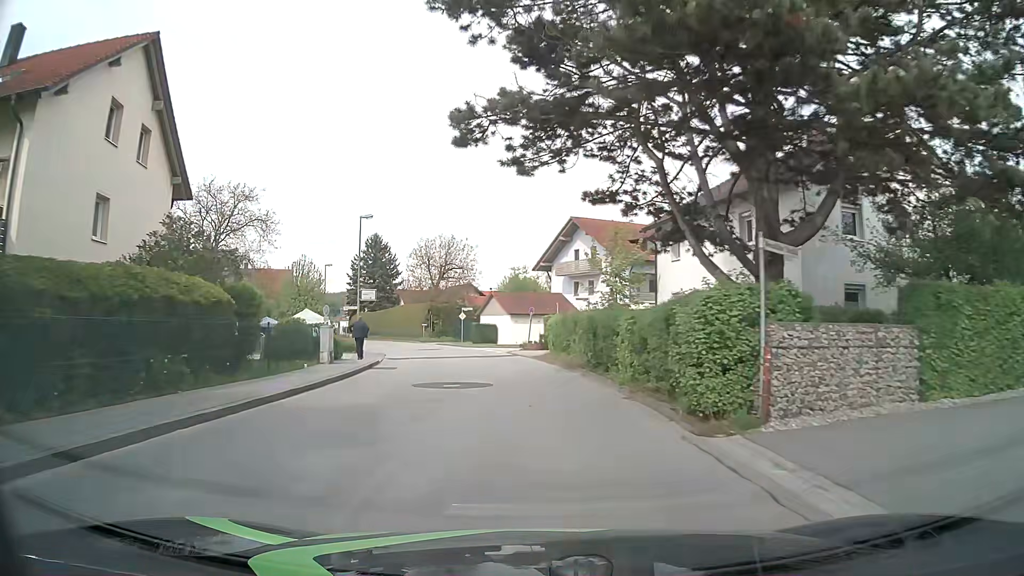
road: unclassified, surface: asphalt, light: Day
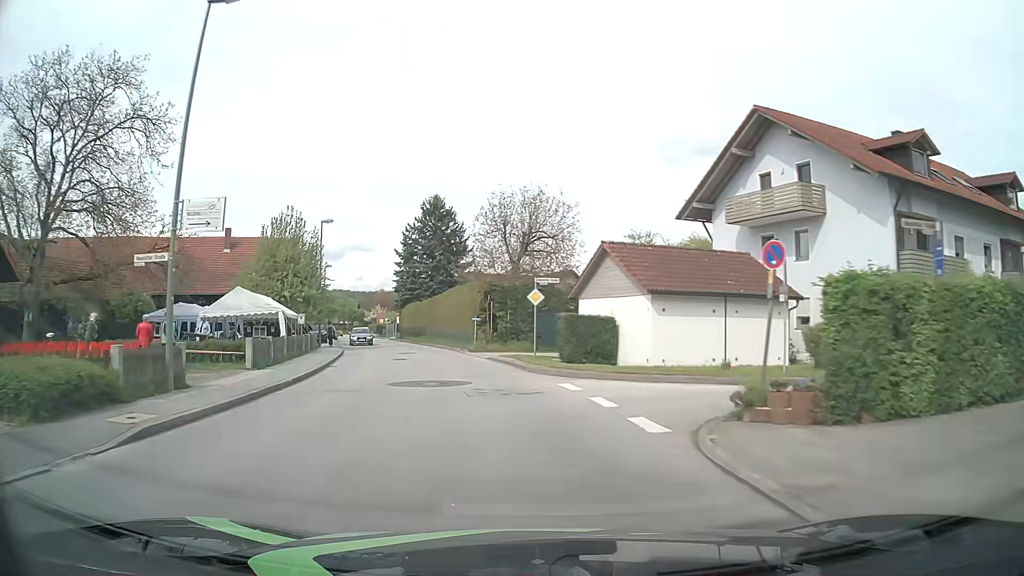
(-2.0, +29.5) m; -9°
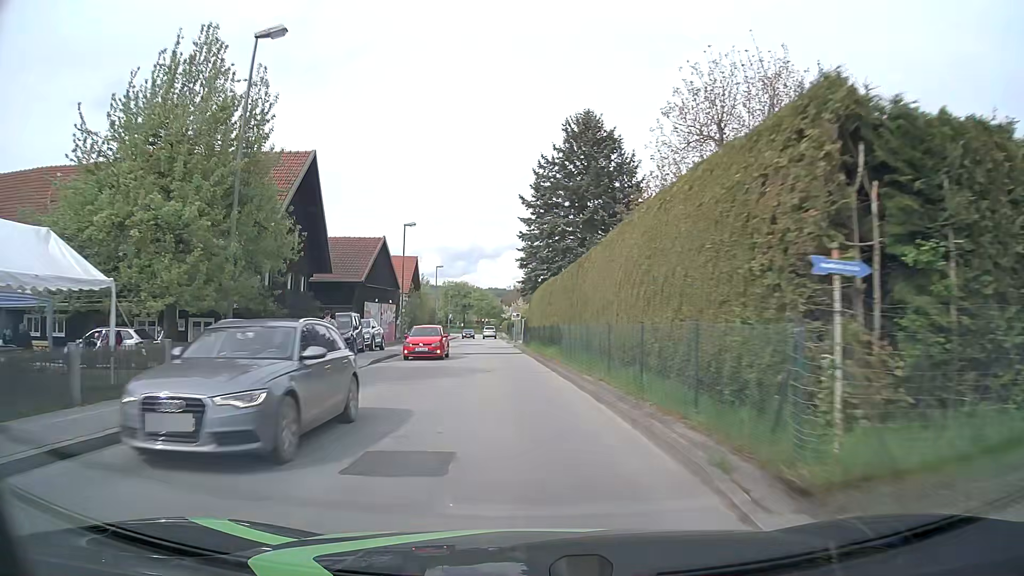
(-3.5, +29.8) m; -13°
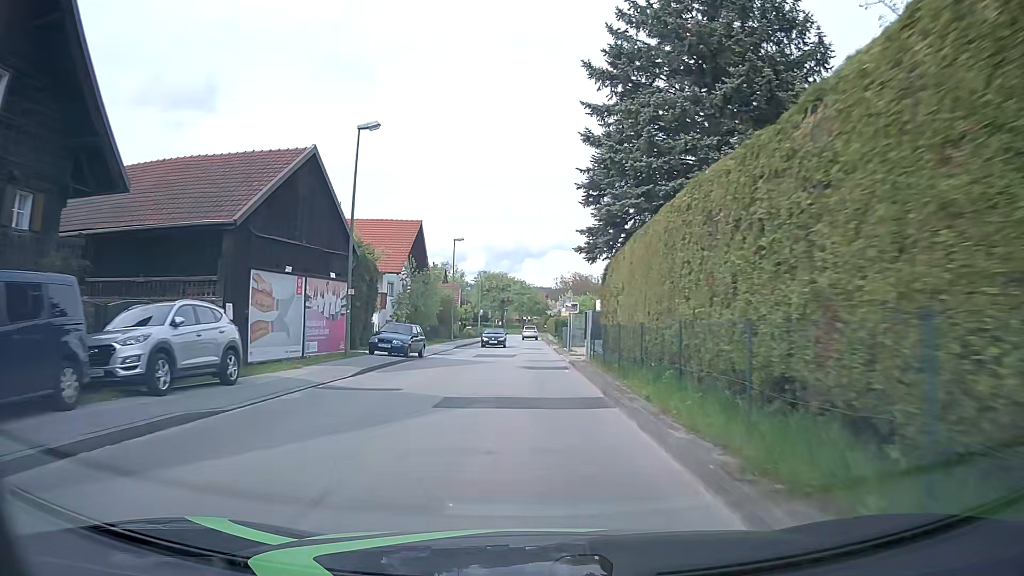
(-1.0, +22.8) m; -4°
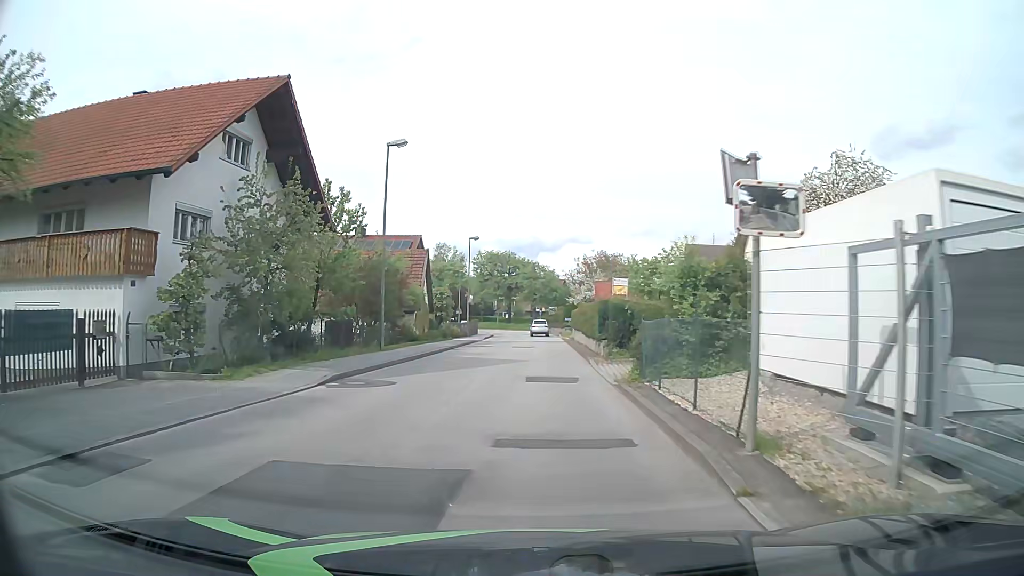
(0.0, +27.2) m; -1°
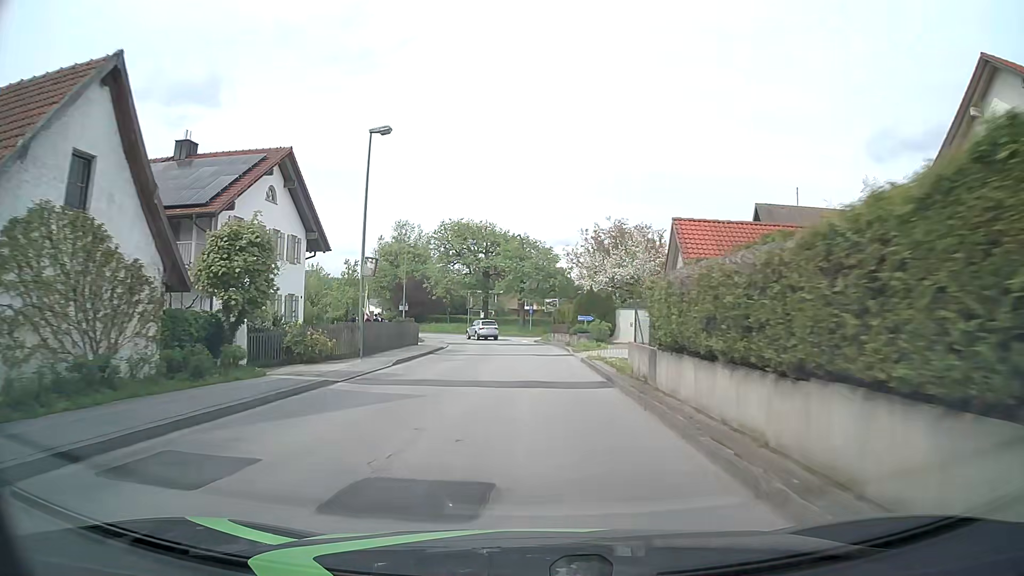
(+0.4, +32.2) m; +1°
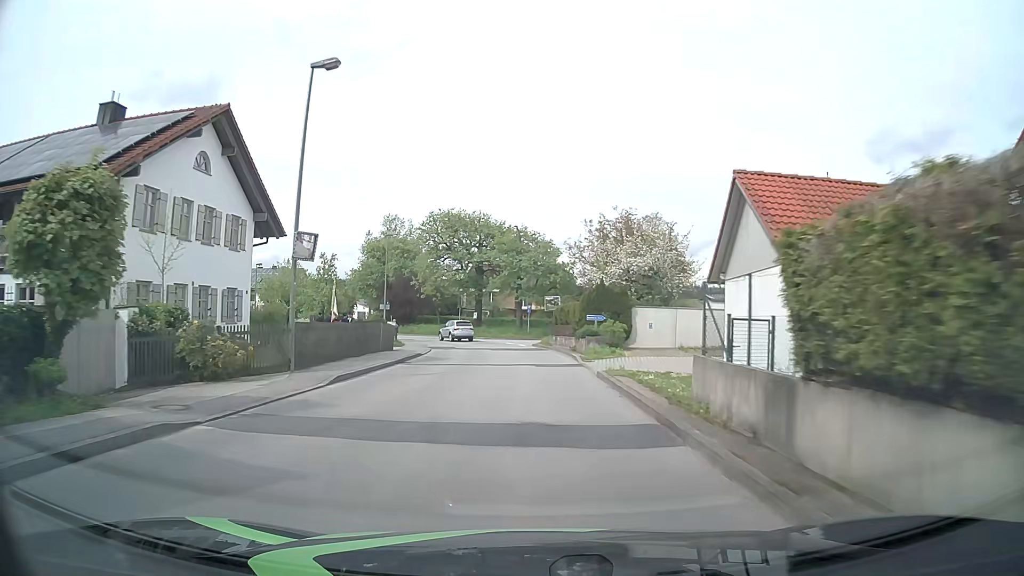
(0.0, +6.8) m; 0°
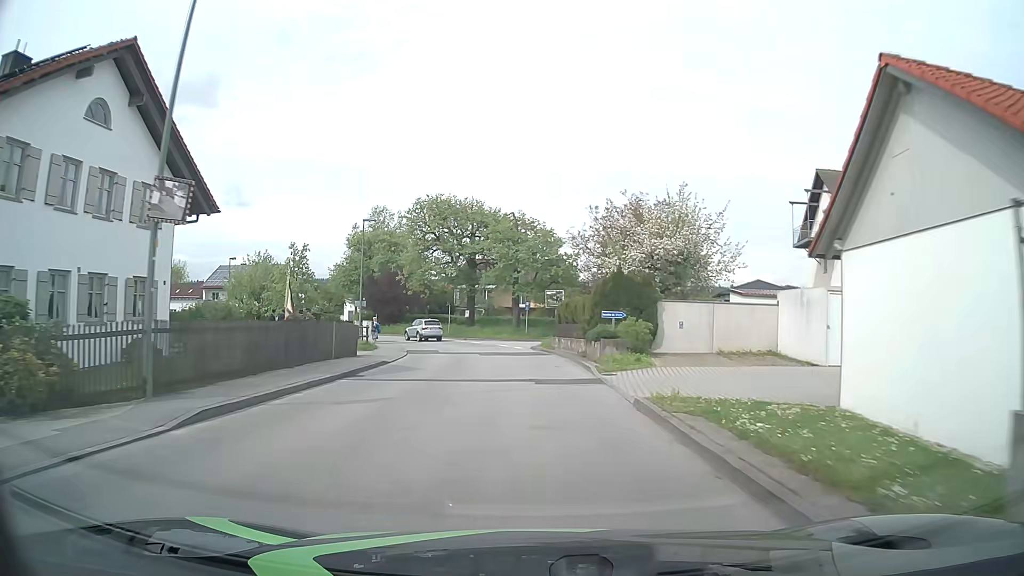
(0.0, +6.8) m; 0°
(0, +10) (0, +20) (-1, +30) (-3, +40) (-6, +49) (-12, +57) (-19, +64) (-27, +70) (-37, +73) (-46, +75) m
